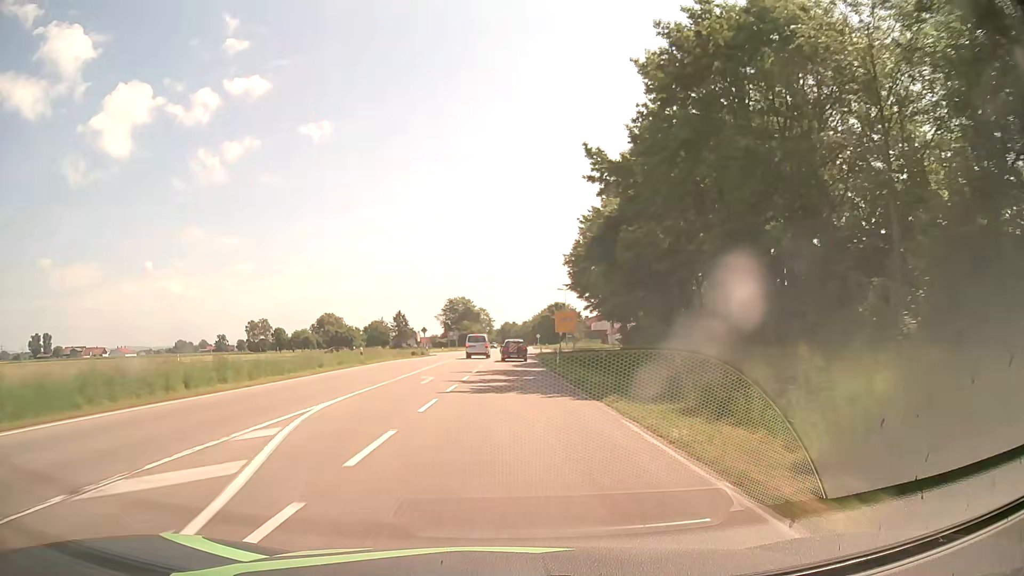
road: secondary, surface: asphalt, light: Day
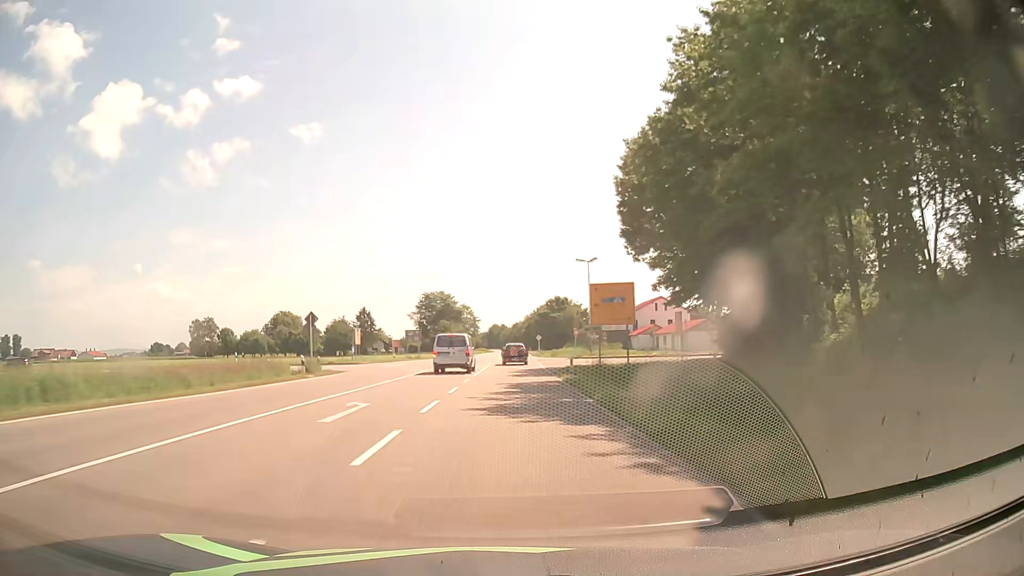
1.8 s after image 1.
(+0.3, +41.9) m; +1°
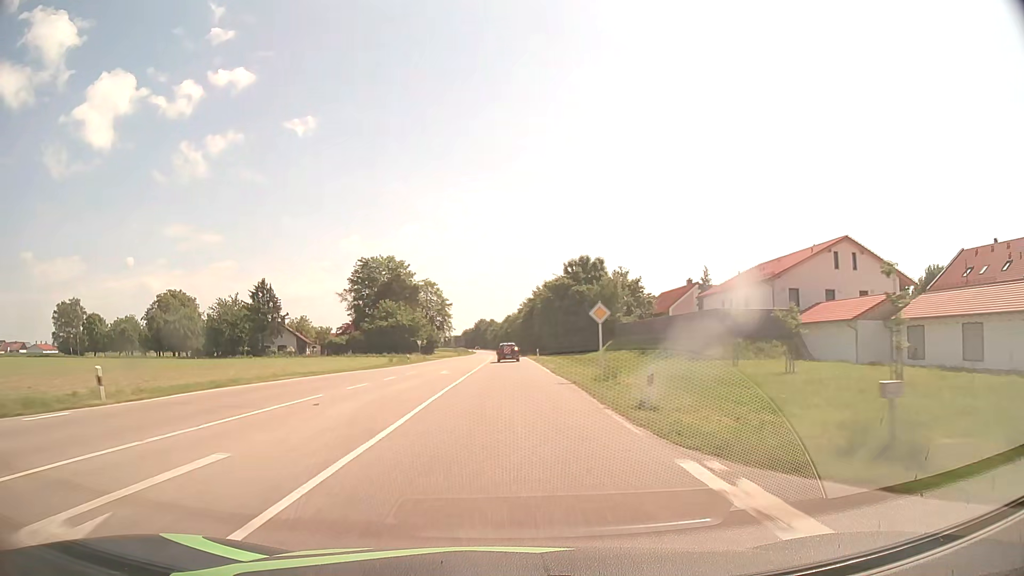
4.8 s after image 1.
(+1.4, +73.8) m; +1°
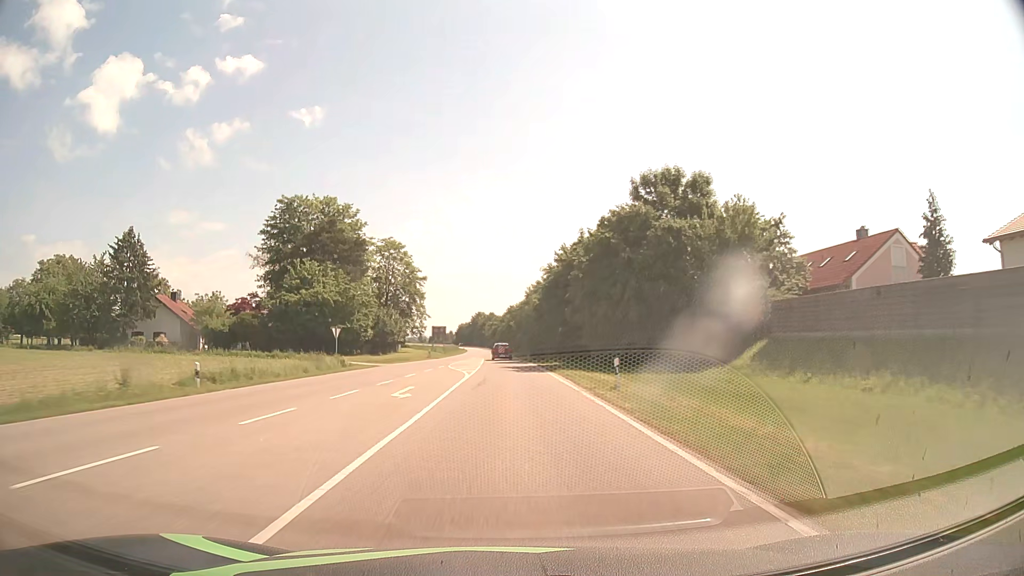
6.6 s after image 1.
(-0.2, +46.0) m; 0°
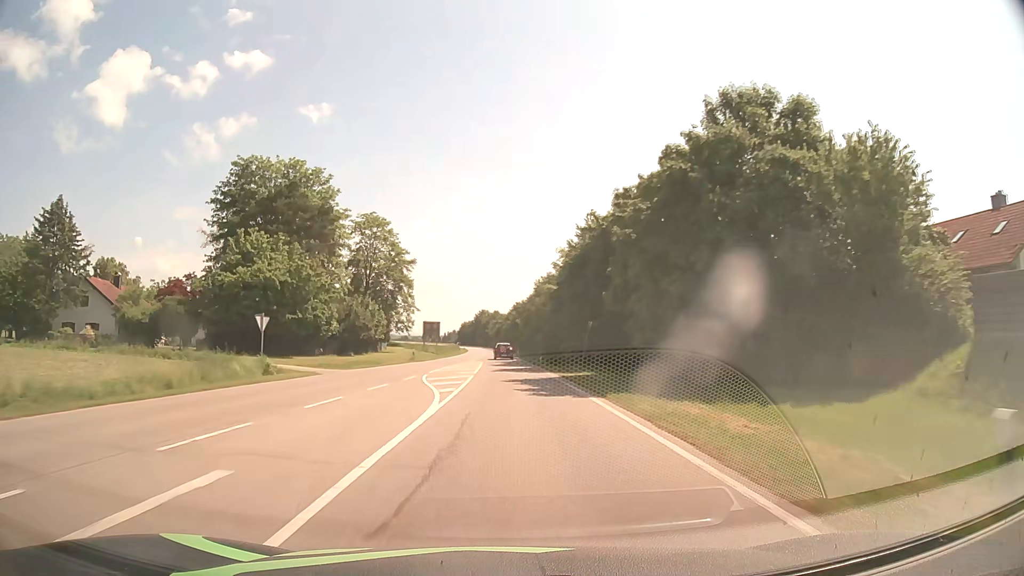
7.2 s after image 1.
(-0.1, +15.5) m; 0°
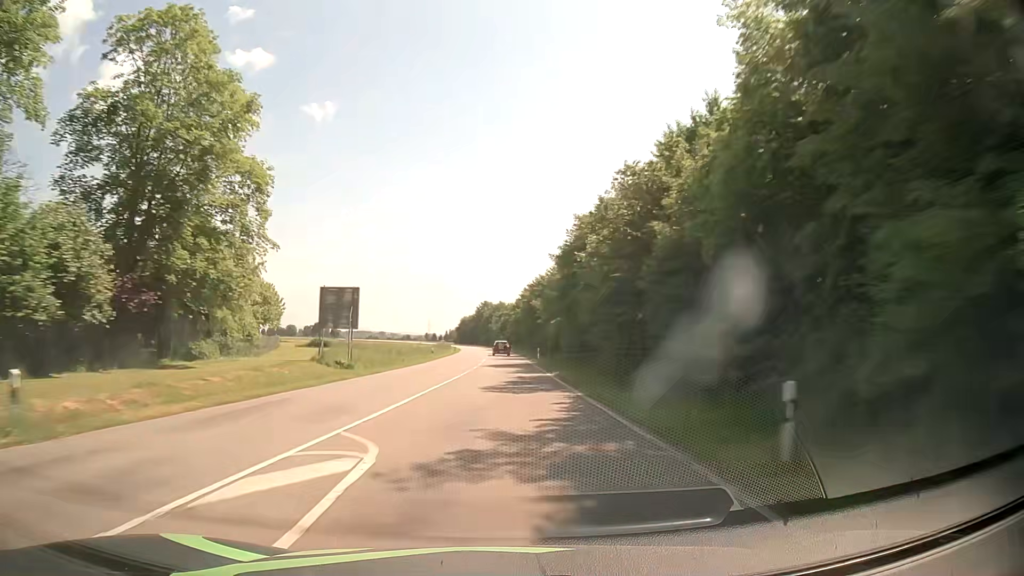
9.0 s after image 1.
(-0.2, +46.8) m; -1°
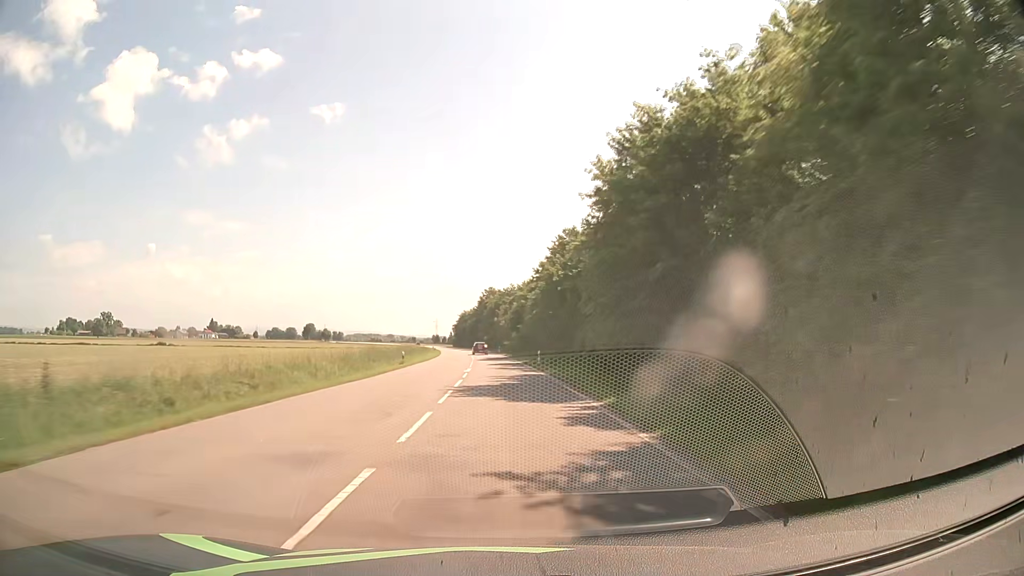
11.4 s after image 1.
(-0.3, +62.8) m; -1°
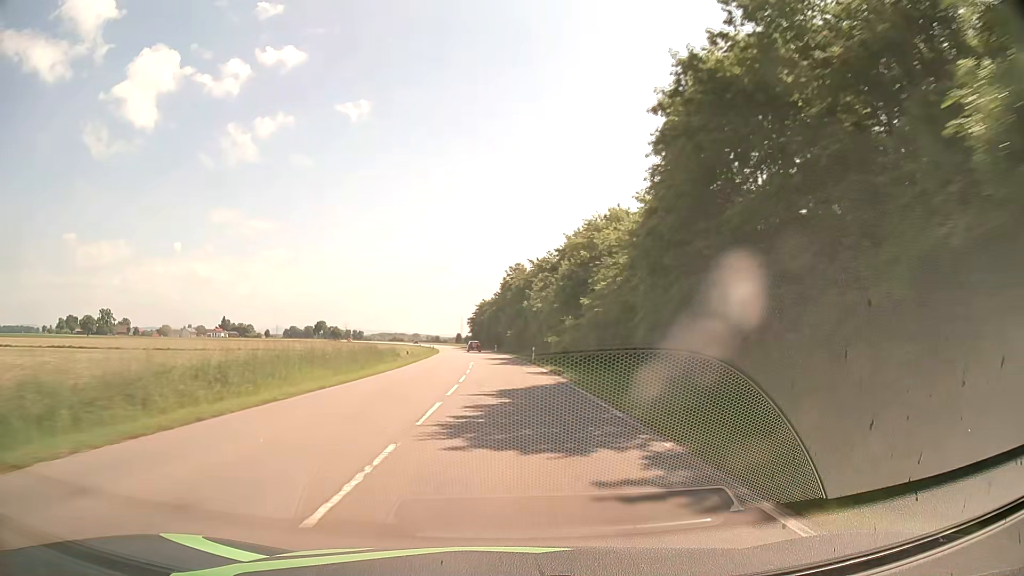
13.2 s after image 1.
(-0.7, +47.2) m; -2°
(0, +10) (0, +20) (0, +30) (-1, +40) (-1, +50) (-1, +60) (-2, +70) (-3, +80) (-3, +90) (-4, +100) m
